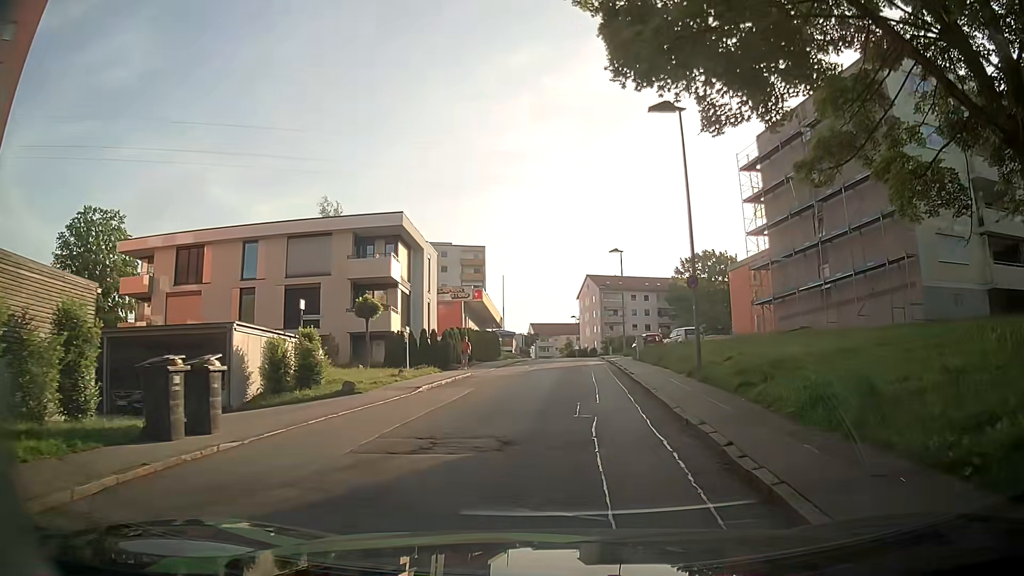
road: residential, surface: asphalt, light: Day
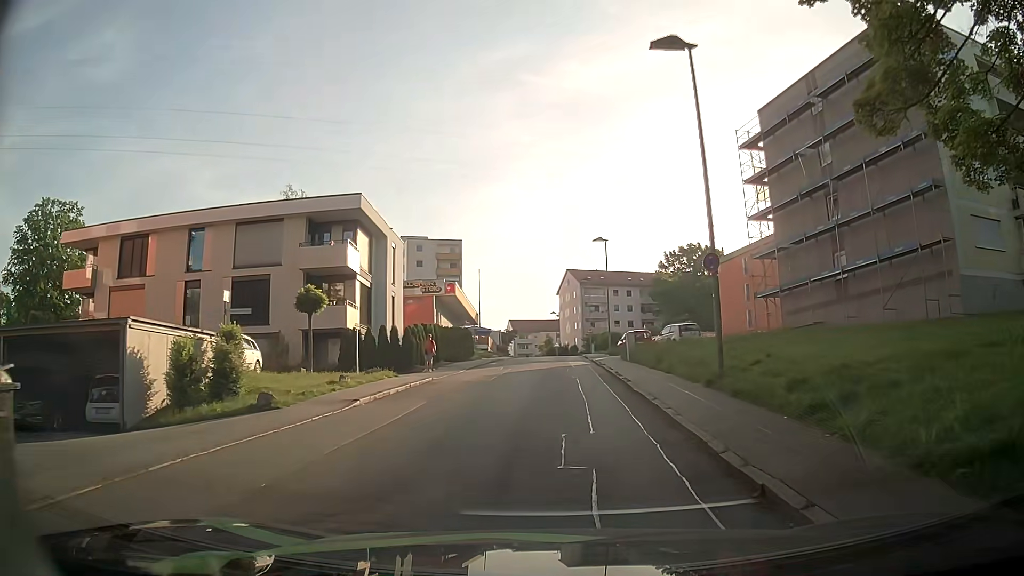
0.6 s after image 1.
(+0.2, +4.5) m; +2°
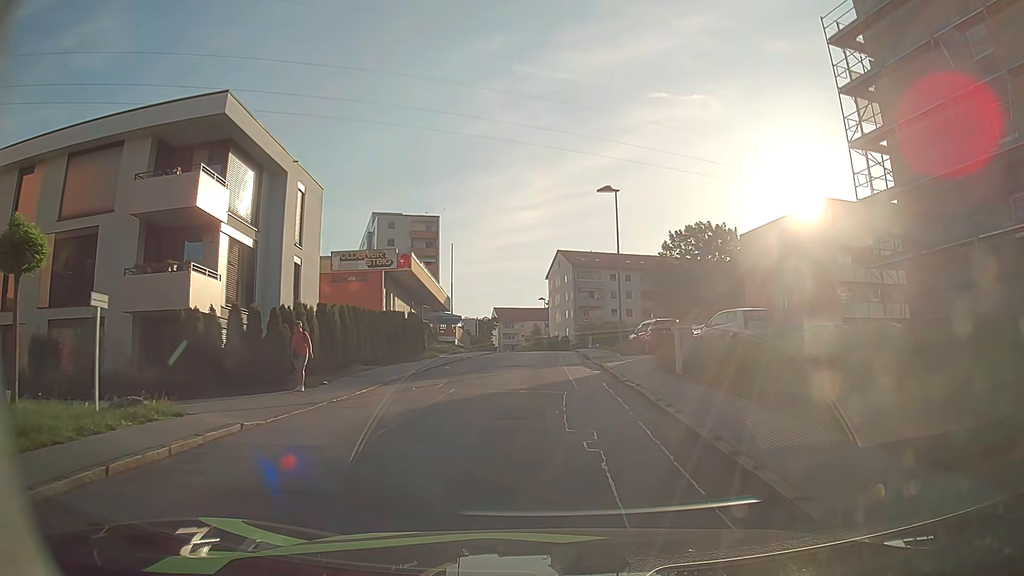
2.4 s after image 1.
(+0.4, +14.2) m; +3°
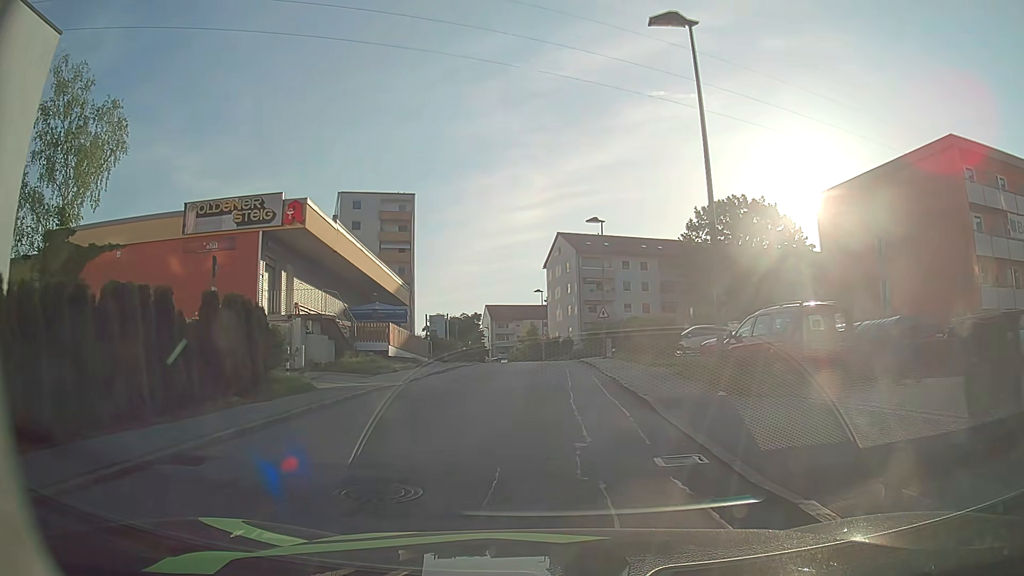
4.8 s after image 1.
(-0.3, +18.9) m; -1°
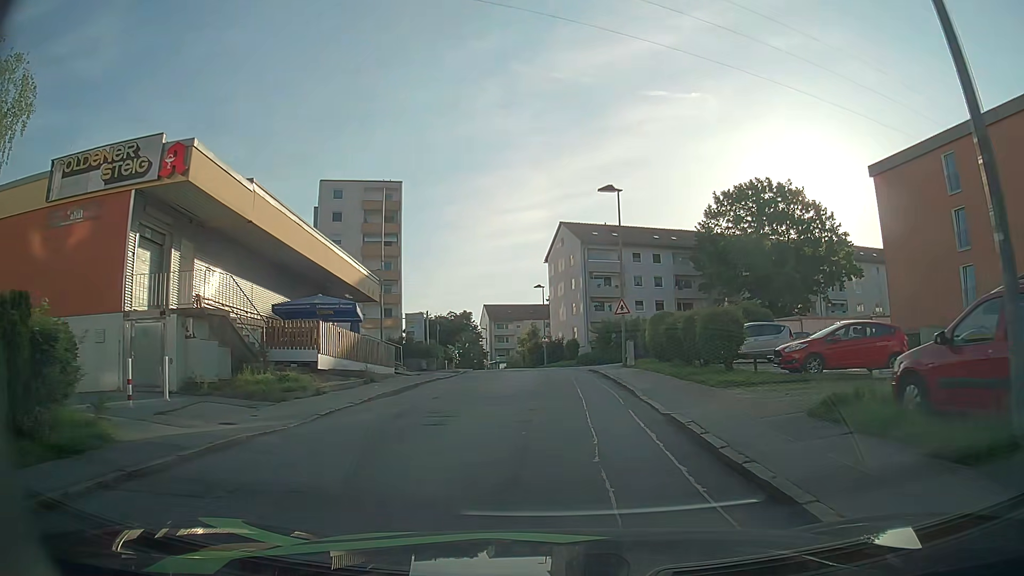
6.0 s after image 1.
(0.0, +8.8) m; +1°
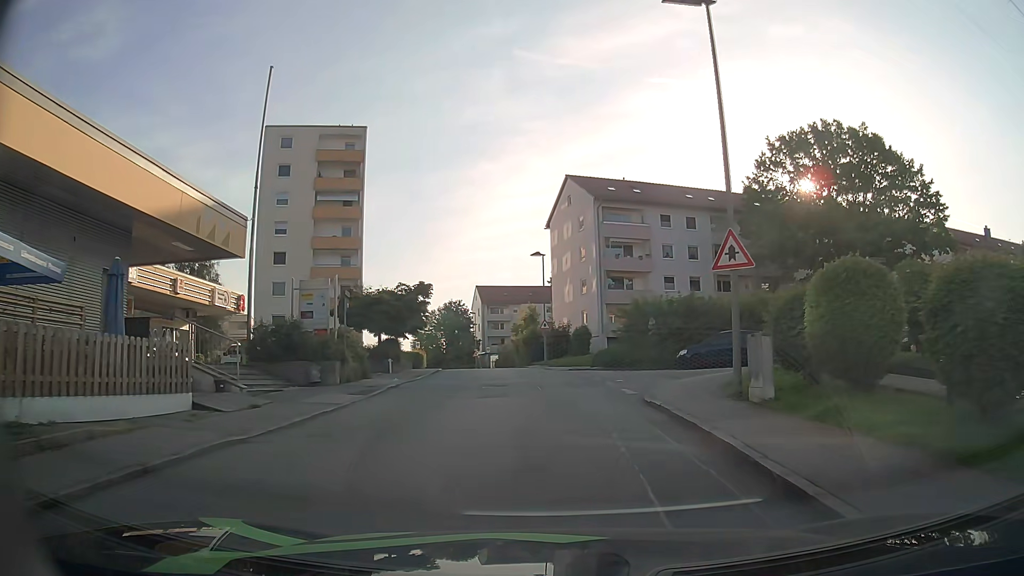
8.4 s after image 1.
(-0.3, +17.6) m; 0°
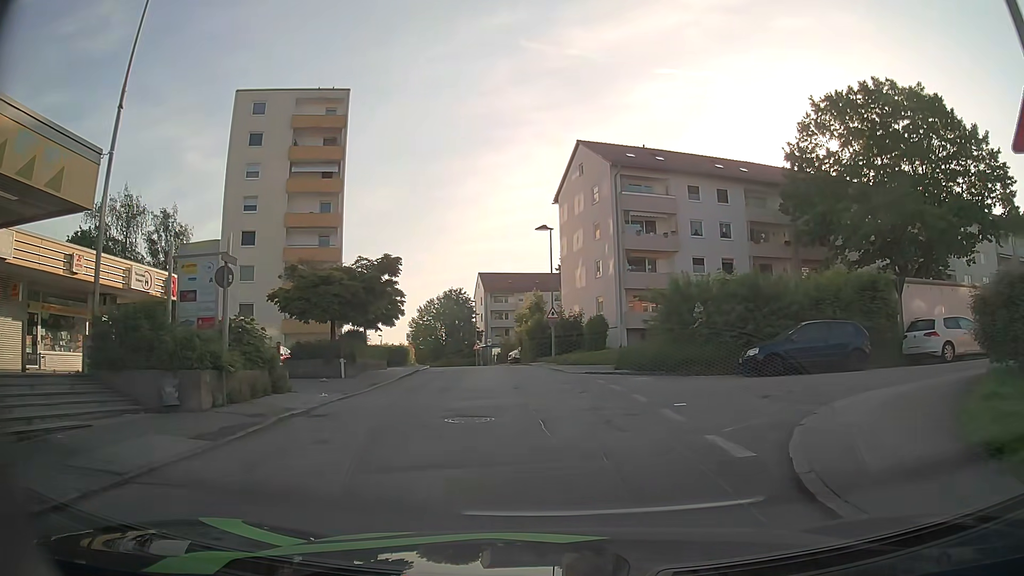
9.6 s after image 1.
(-0.2, +8.4) m; -1°
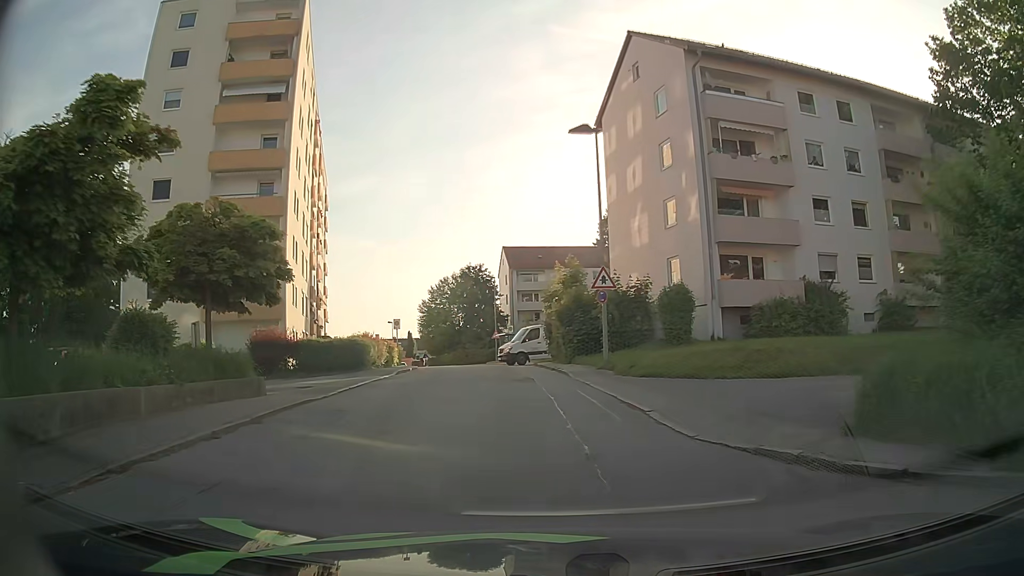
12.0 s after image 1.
(-0.4, +17.7) m; -3°
(0, +10) (-1, +20) (-2, +30) (-4, +40) (-6, +50) (-8, +59) (-11, +69) (-15, +78) (-19, +87) (-24, +96) m
